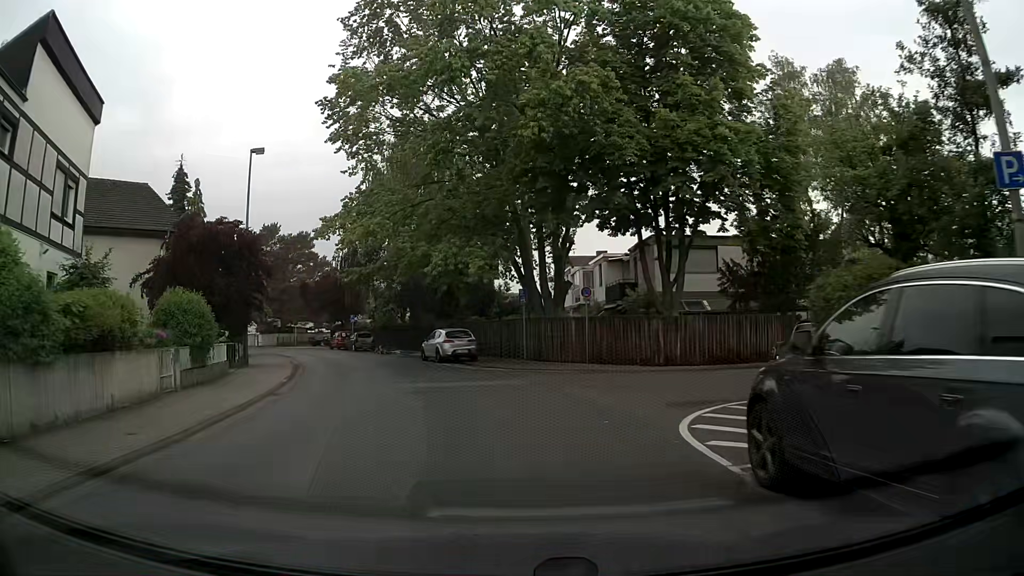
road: residential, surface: asphalt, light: Day
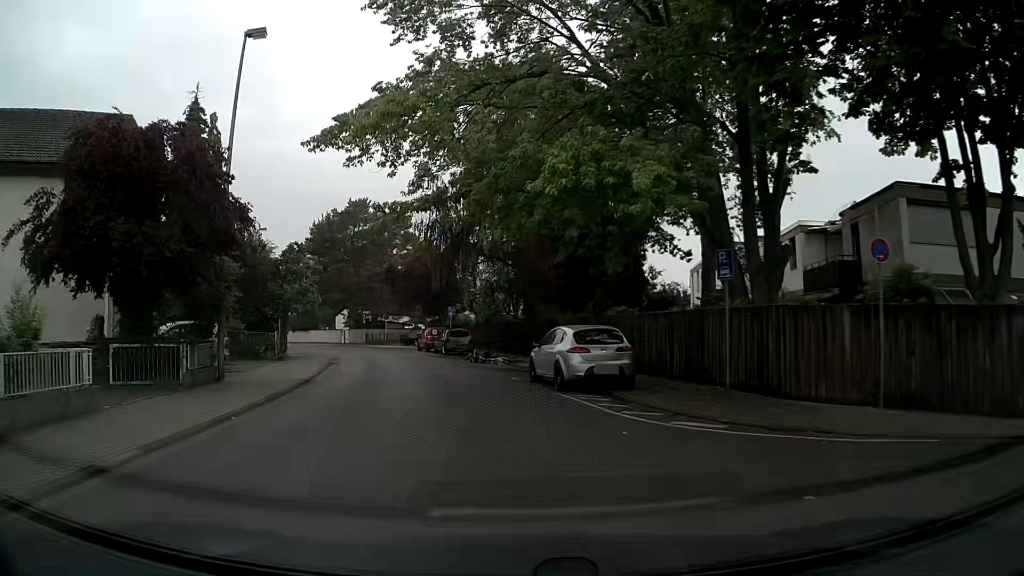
(-1.3, +13.9) m; -11°
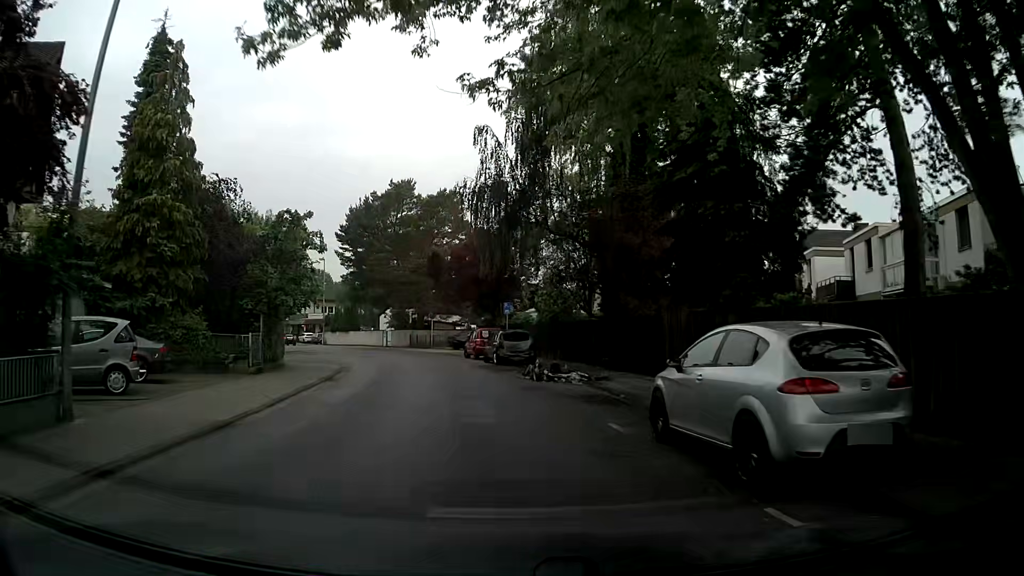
(-0.3, +9.3) m; -4°
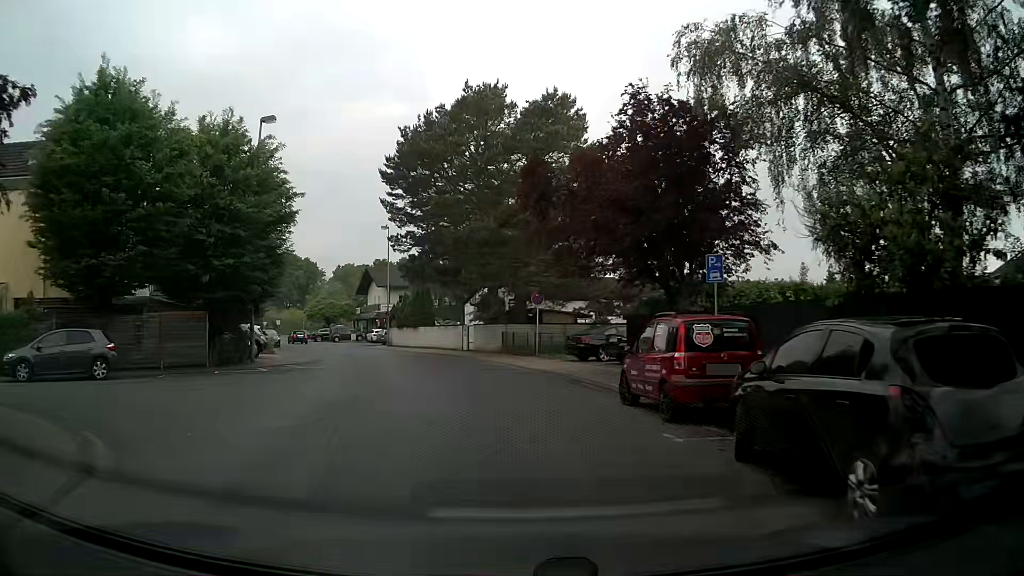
(-2.2, +23.2) m; -10°
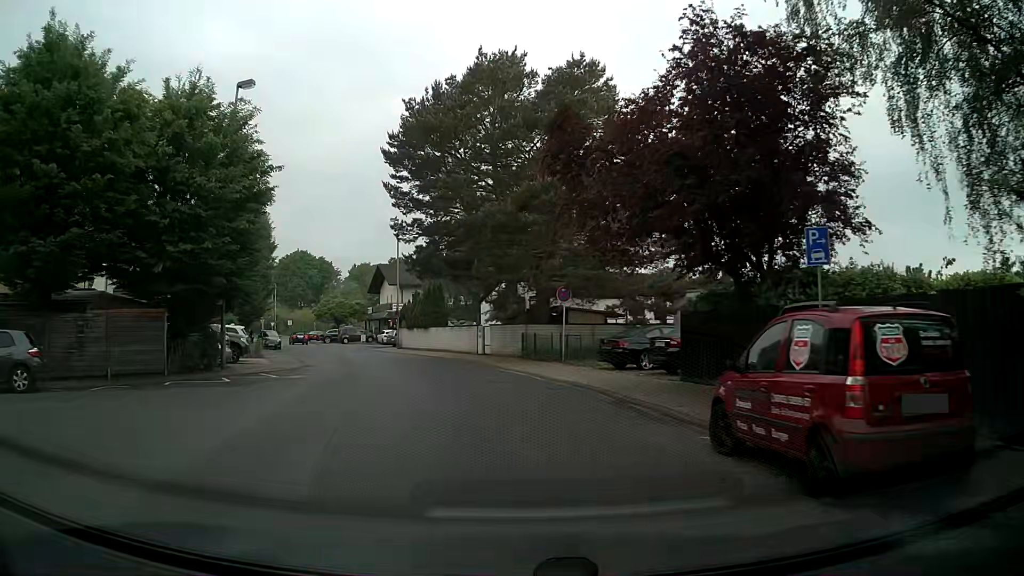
(0.0, +4.7) m; -1°
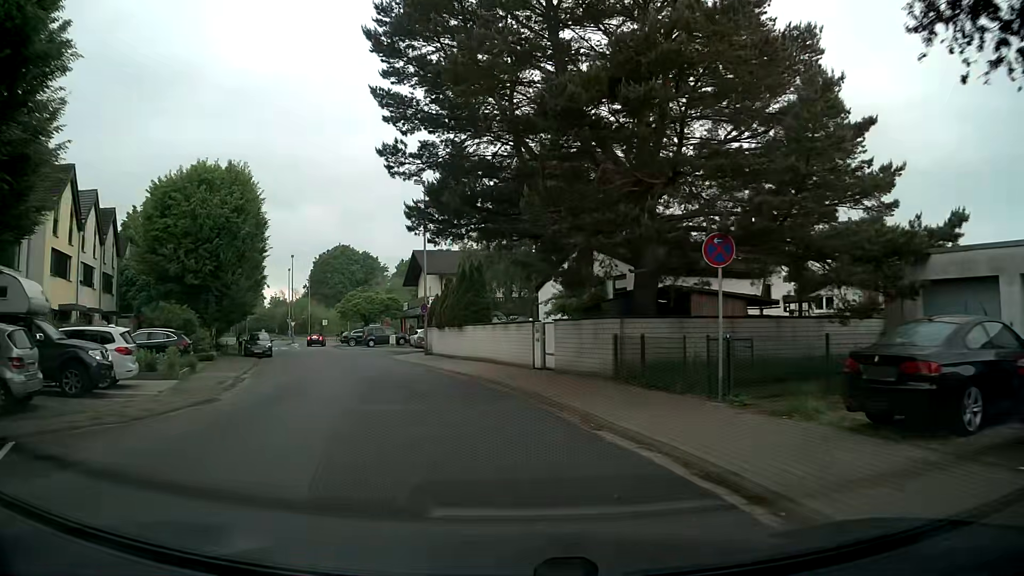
(-0.7, +14.1) m; -6°
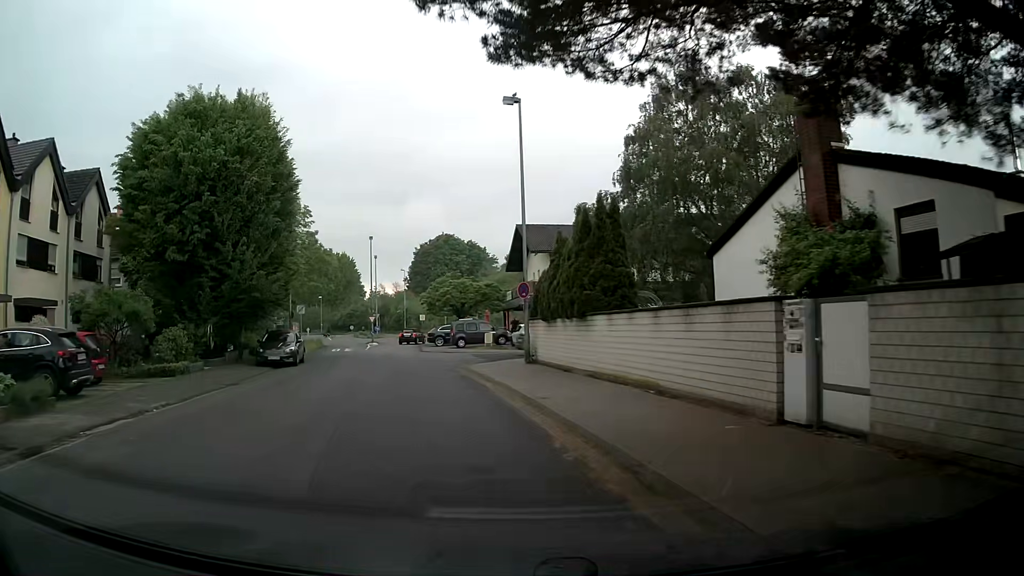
(-0.9, +14.1) m; -9°
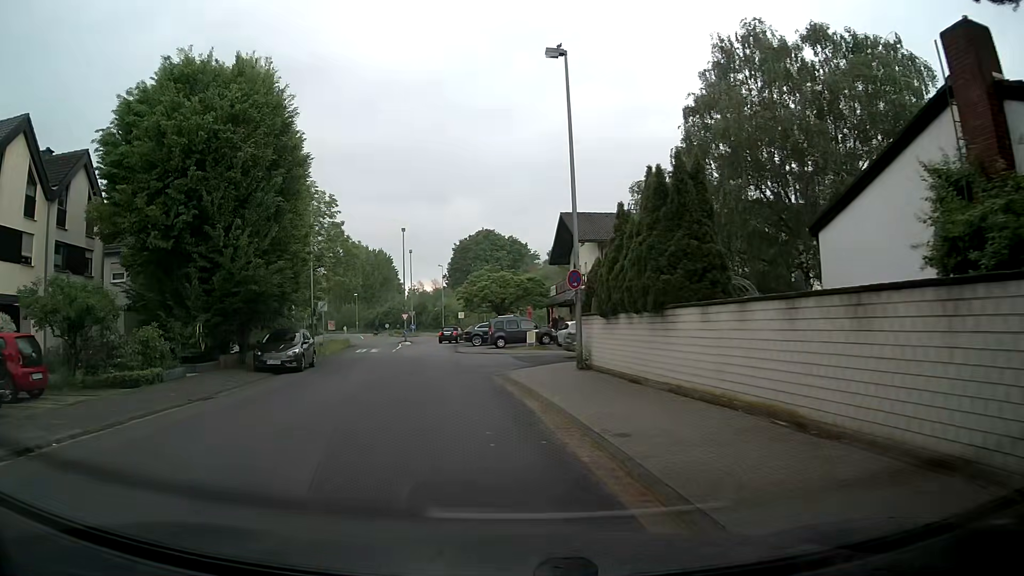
(-0.1, +4.7) m; -4°
(0, +10) (-2, +20) (-3, +30) (-4, +40) (-5, +50) (-4, +60) (+1, +68) (+10, +71) (+20, +72) (+30, +73) m
